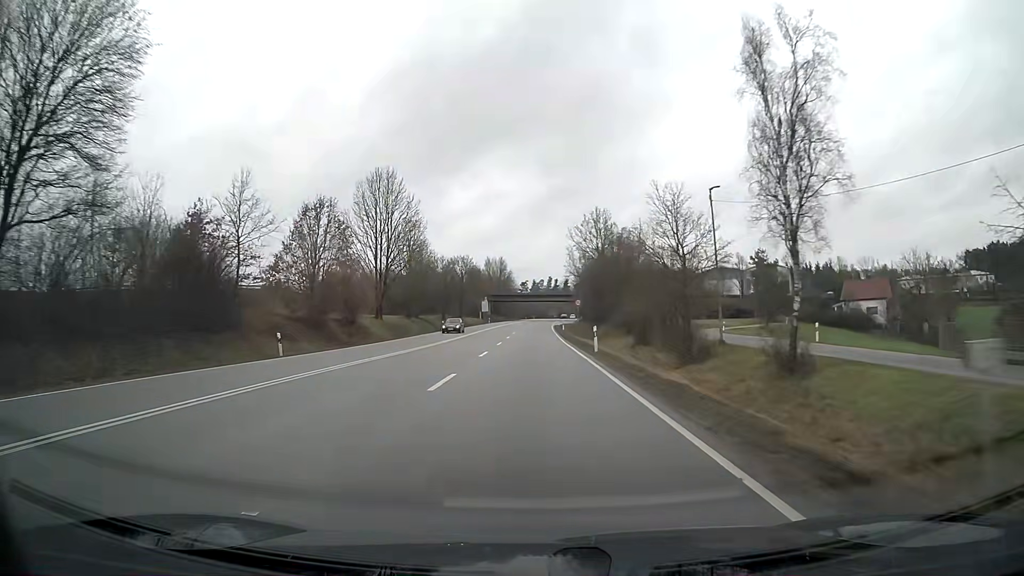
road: primary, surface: asphalt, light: Day
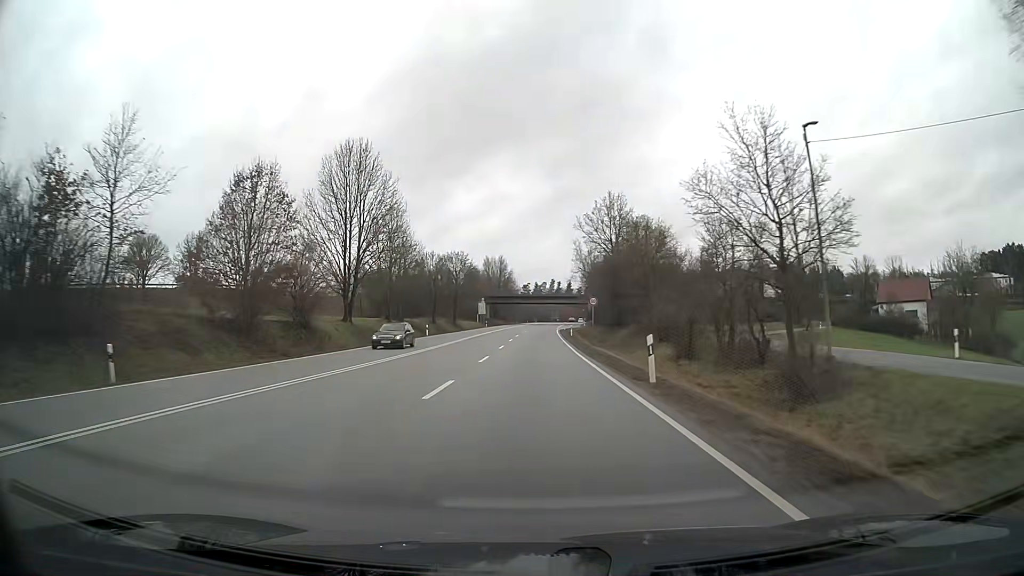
(0.0, +12.9) m; 0°
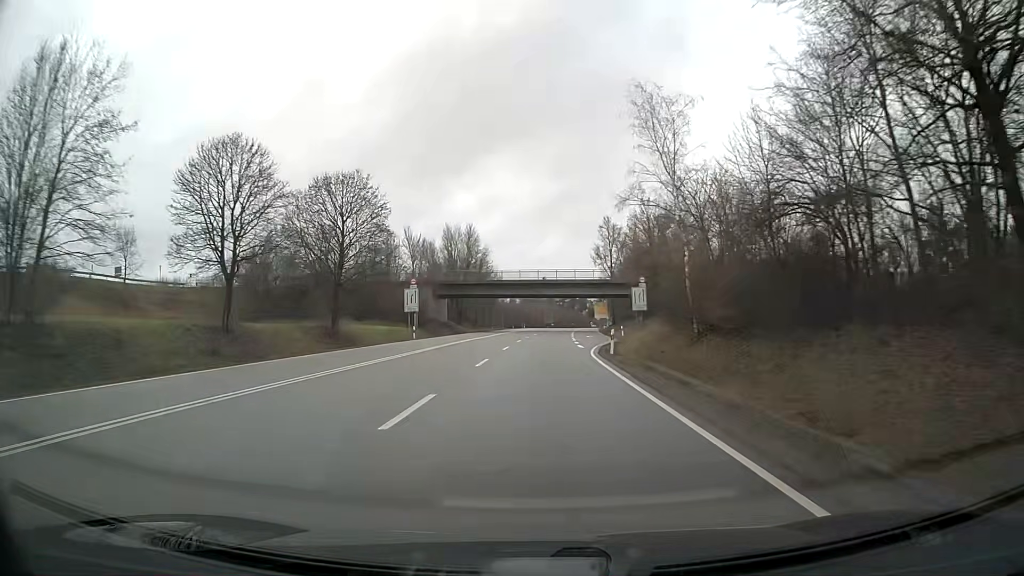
(+0.4, +63.5) m; +1°
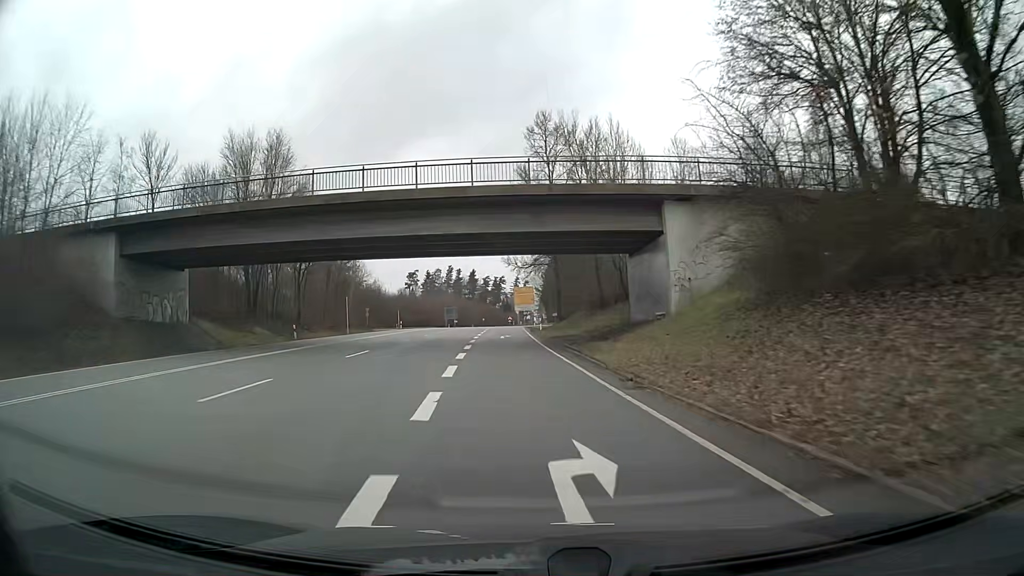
(+4.3, +57.4) m; +7°
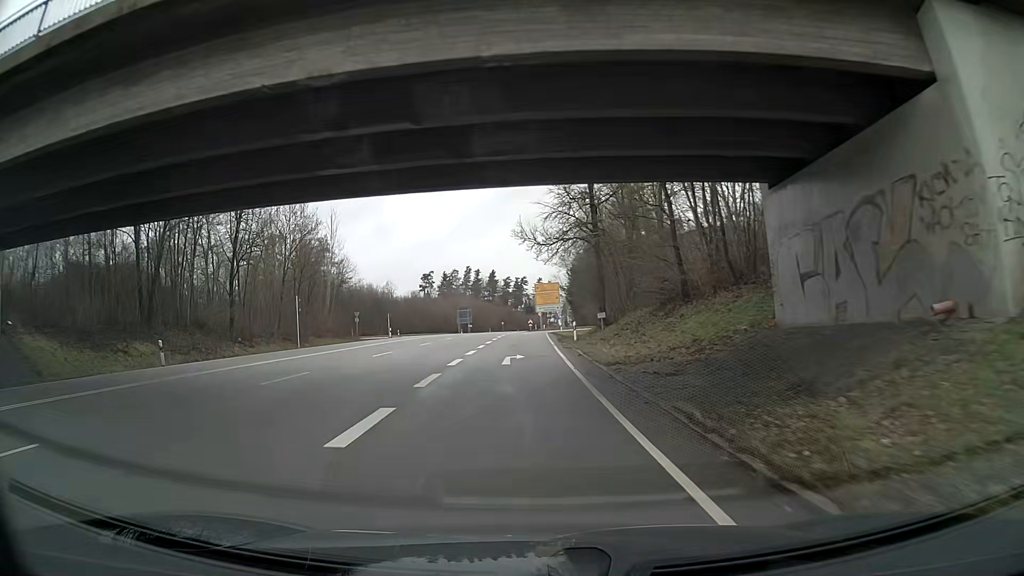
(-0.3, +19.9) m; -1°
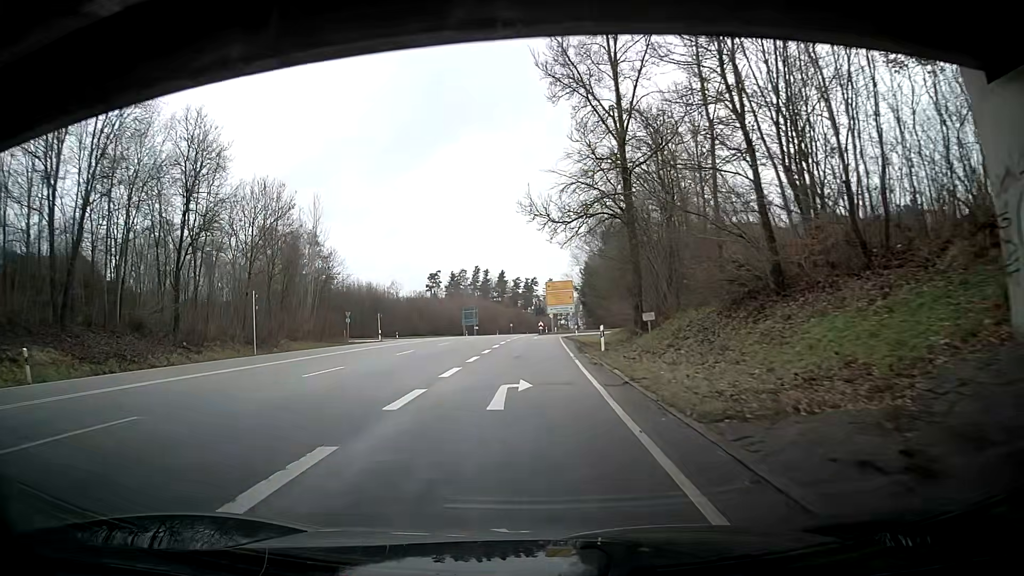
(+0.1, +9.3) m; +1°
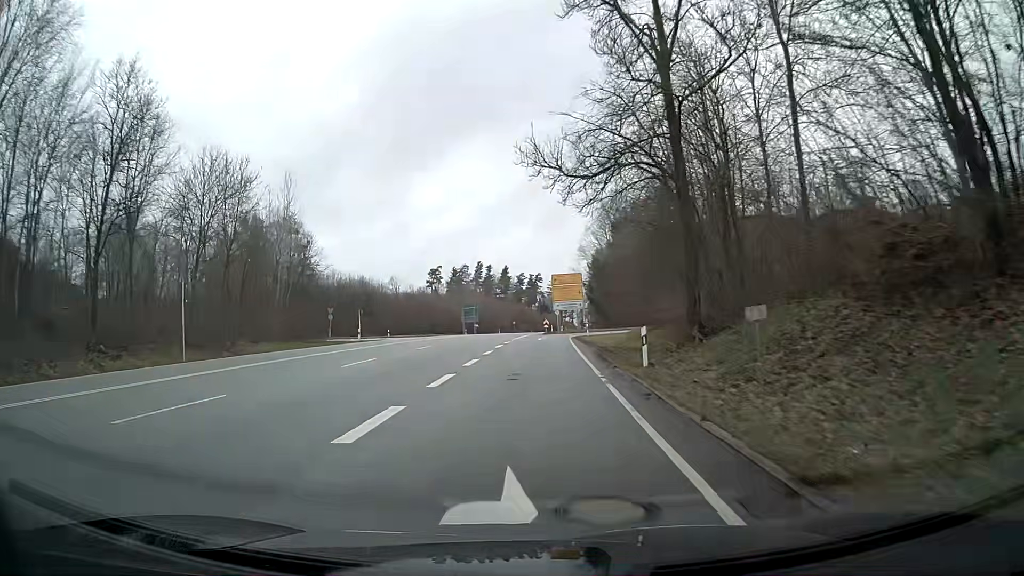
(0.0, +8.8) m; 0°
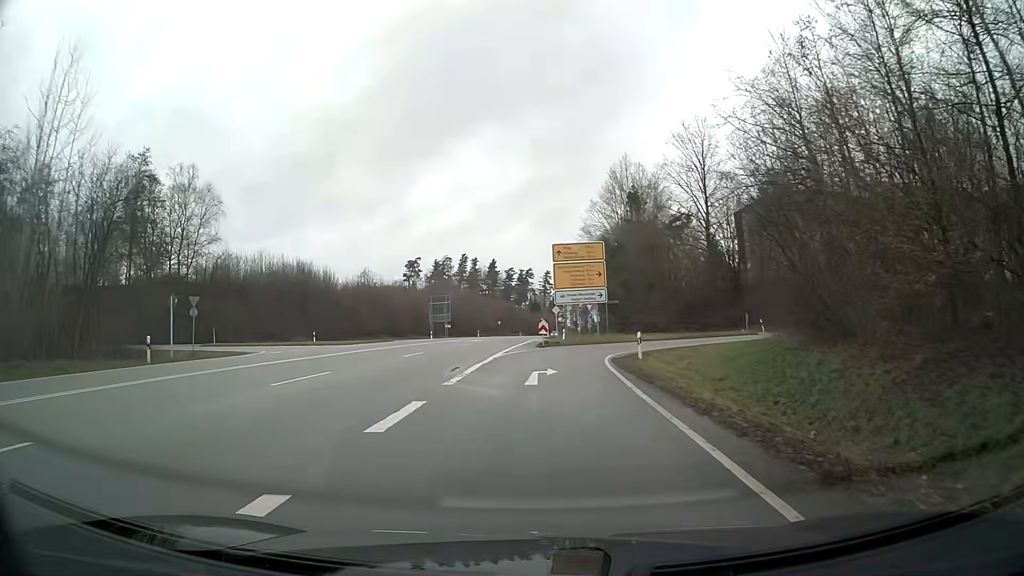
(-0.9, +29.6) m; -1°
